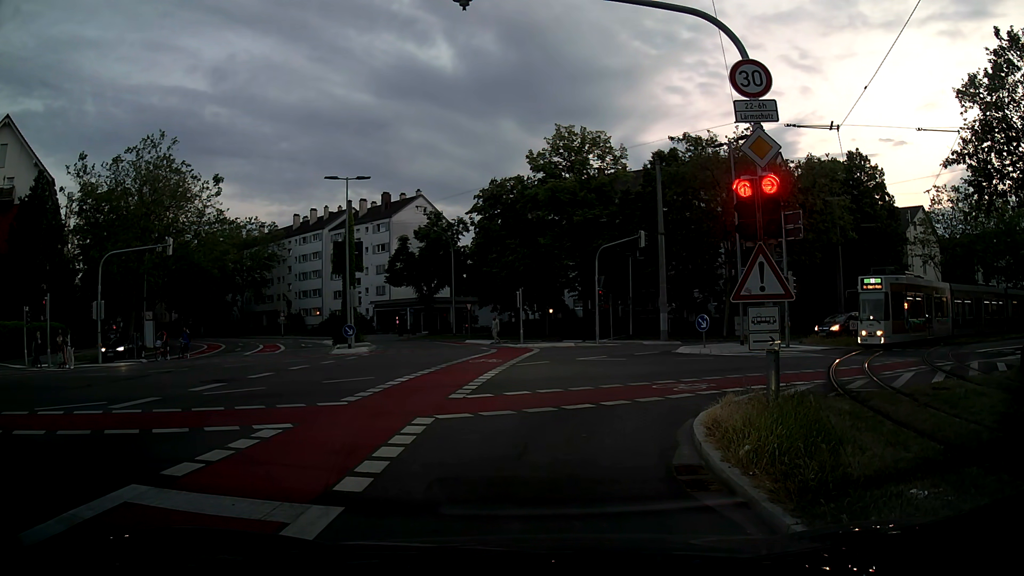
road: secondary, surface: asphalt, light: Dusk
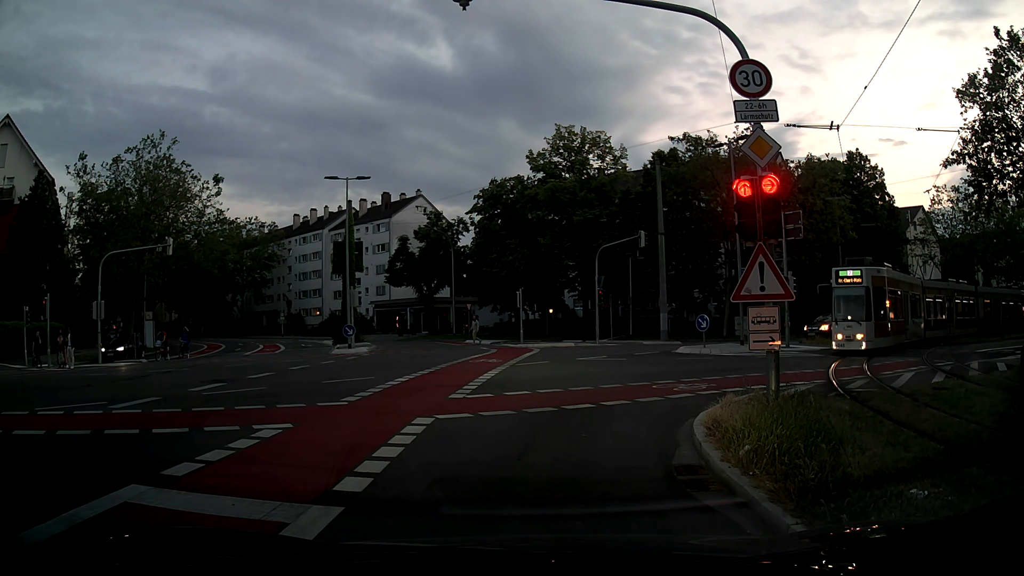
(0.0, 0.0) m; 0°
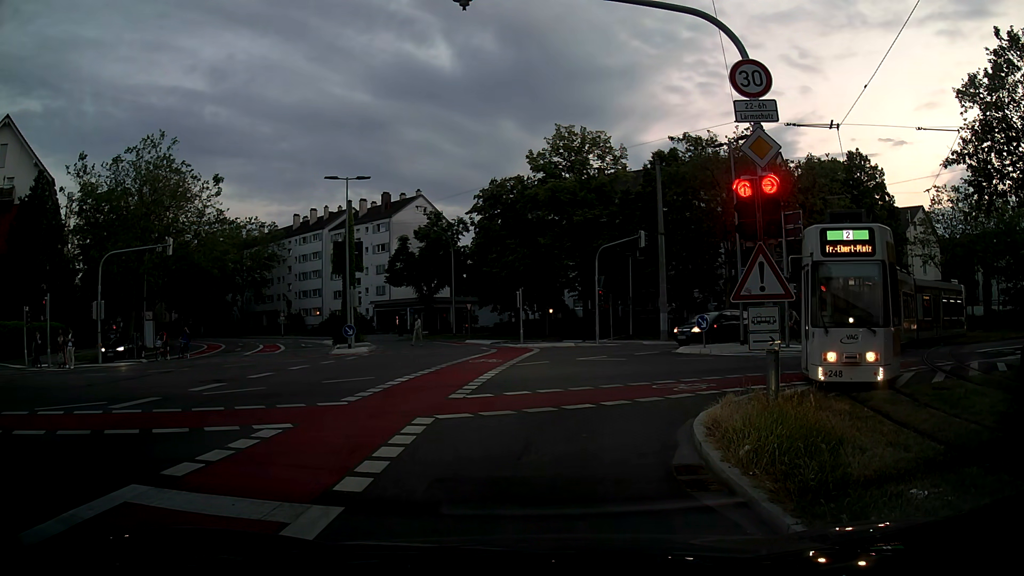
(0.0, 0.0) m; 0°
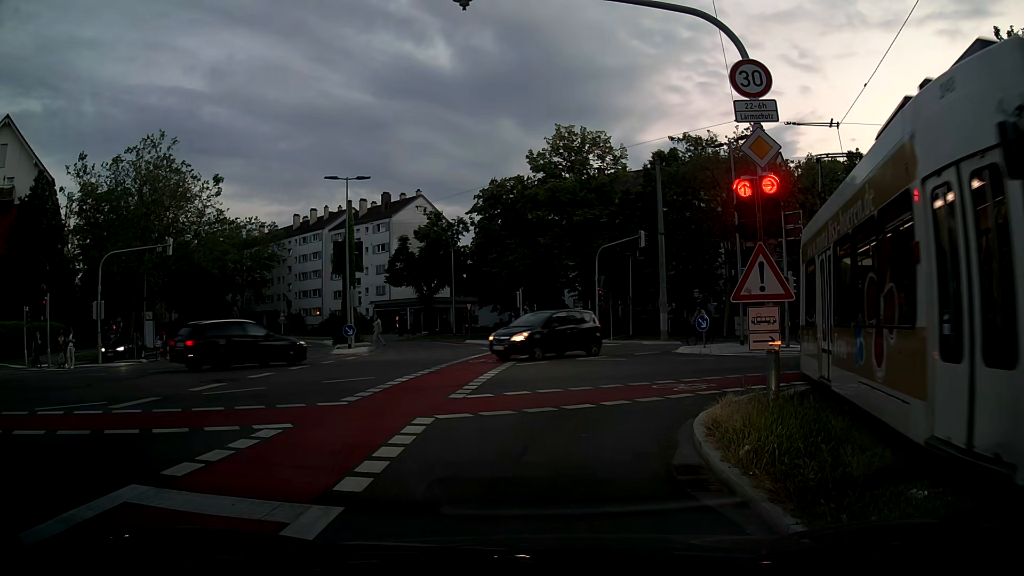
(0.0, 0.0) m; 0°
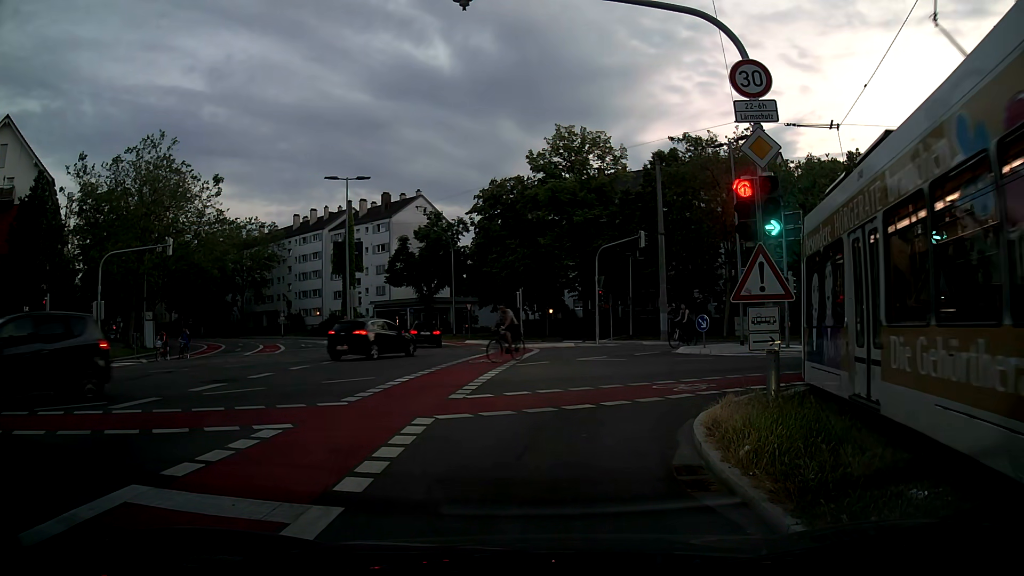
(0.0, 0.0) m; 0°
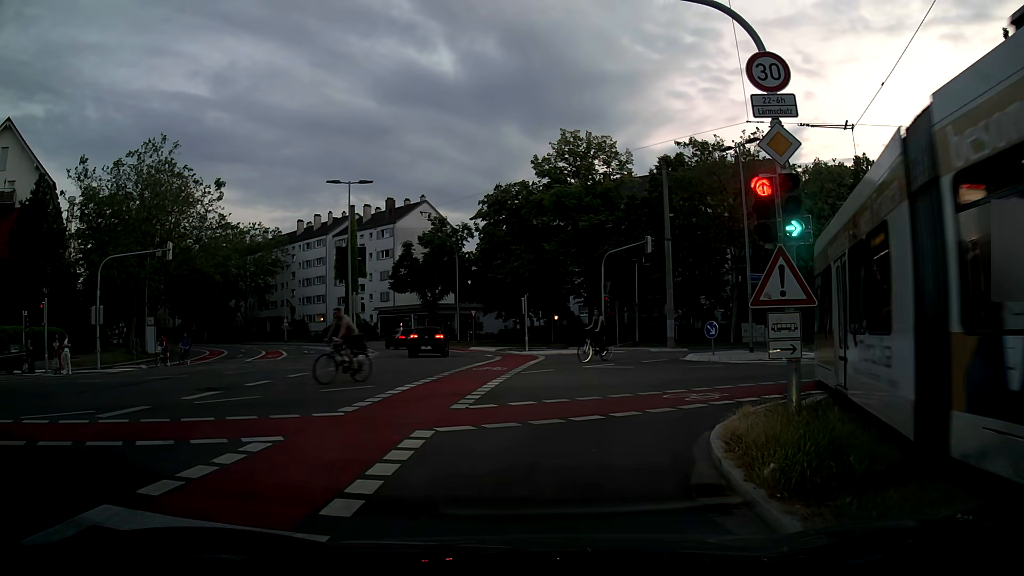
(0.0, +0.6) m; 0°
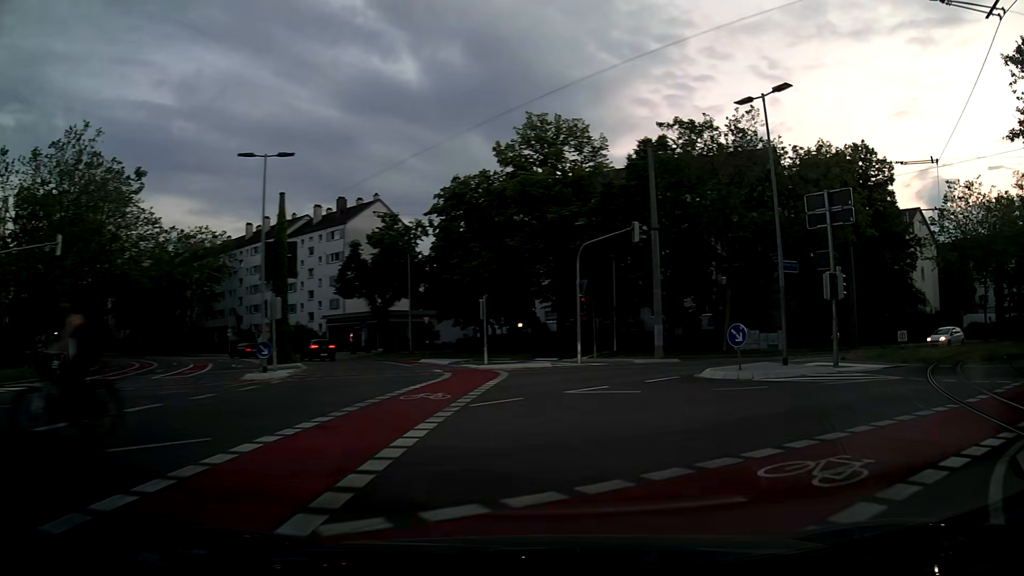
(+0.1, +7.2) m; +4°
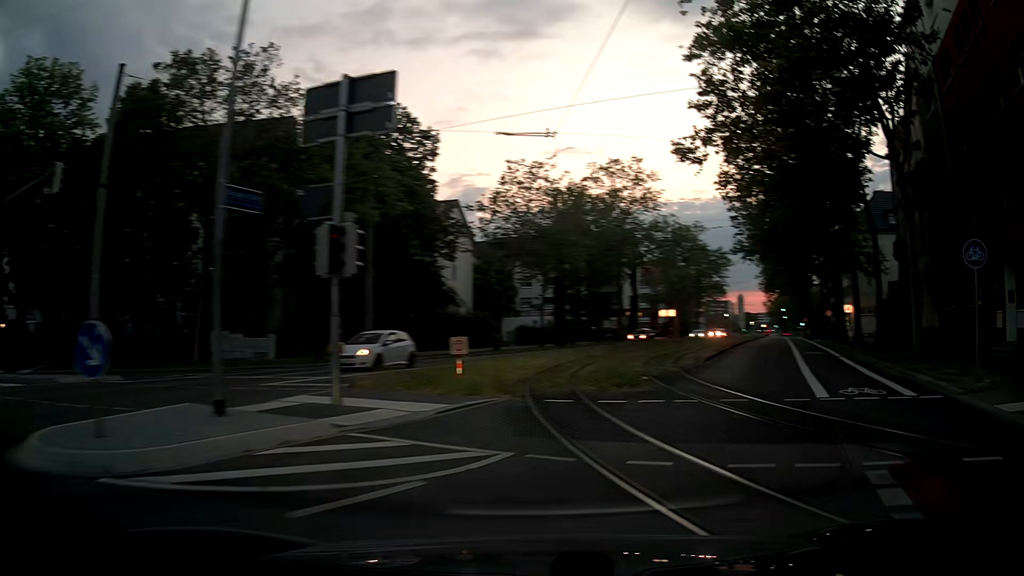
(+3.8, +10.5) m; +43°
